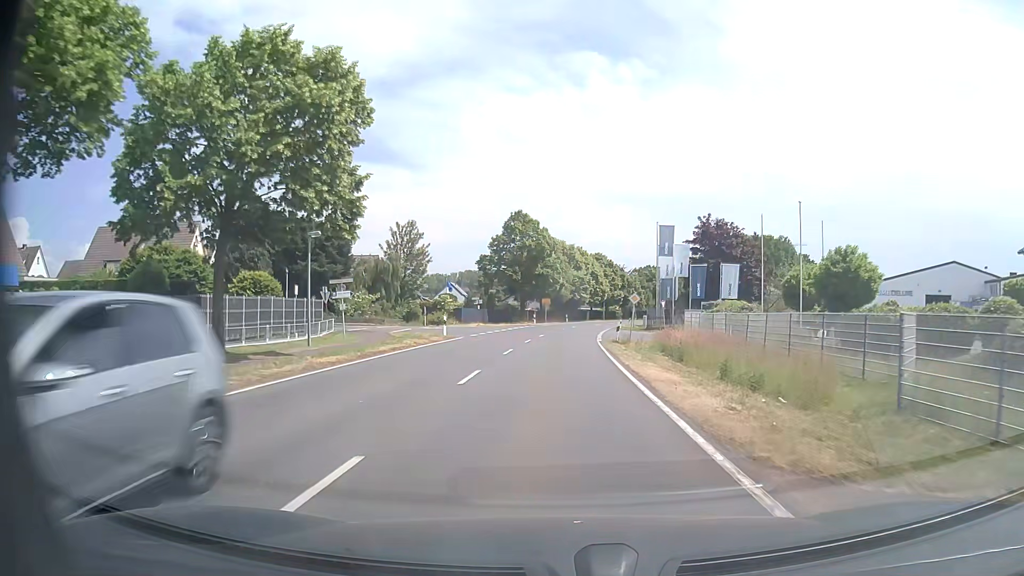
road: secondary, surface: asphalt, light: Day
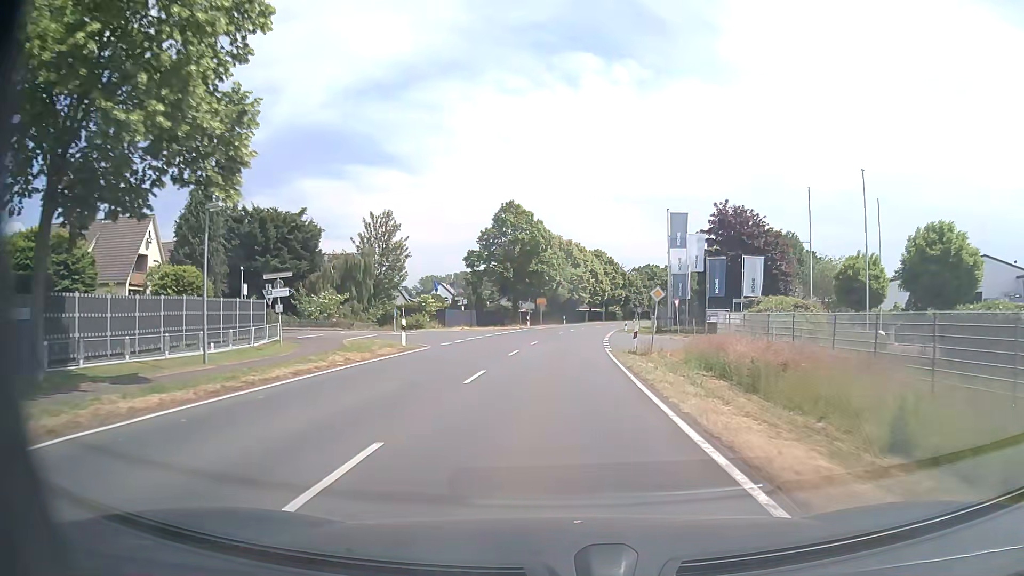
(0.0, +8.4) m; 0°
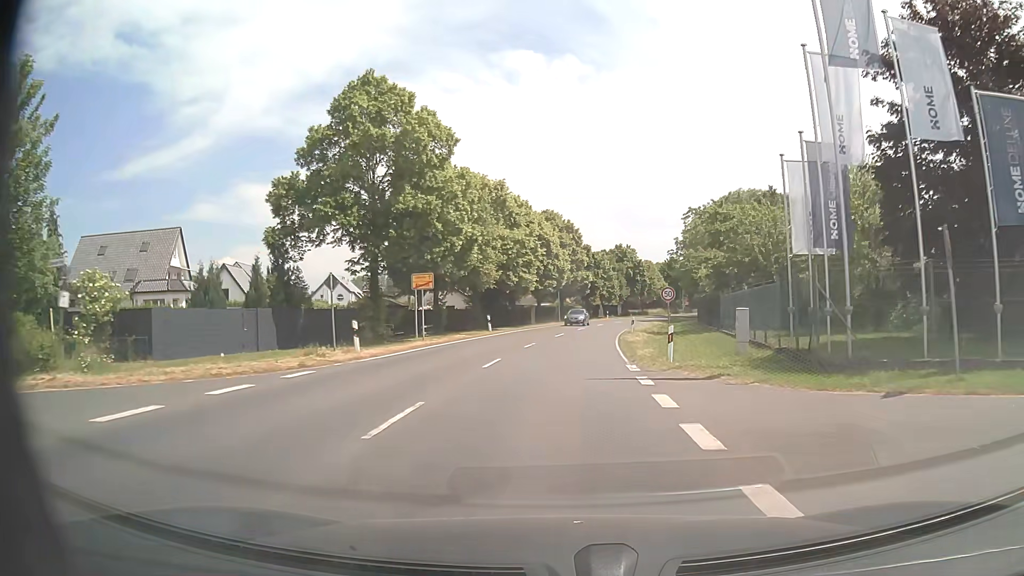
(+1.5, +42.1) m; +5°
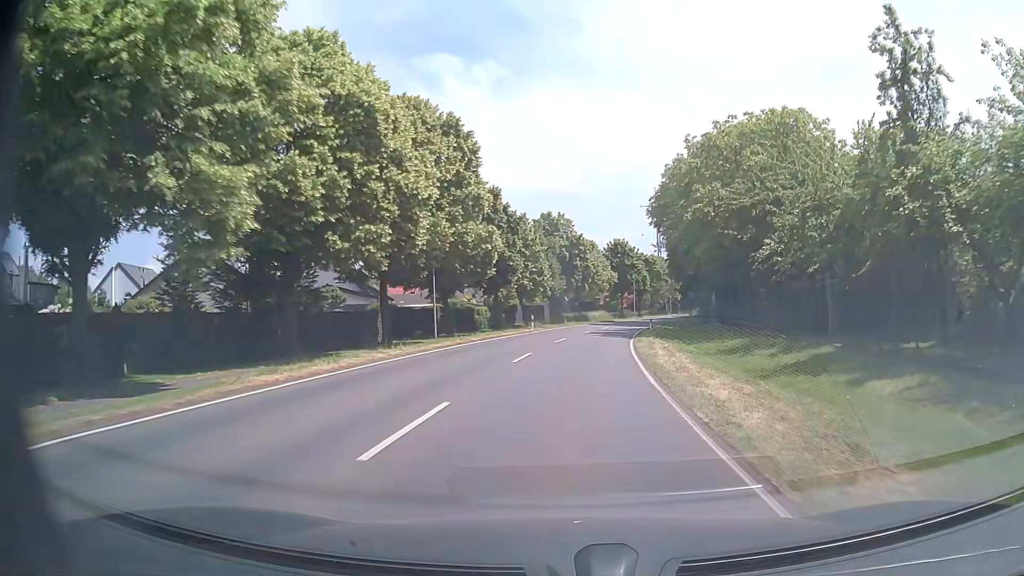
(+2.3, +41.8) m; +7°
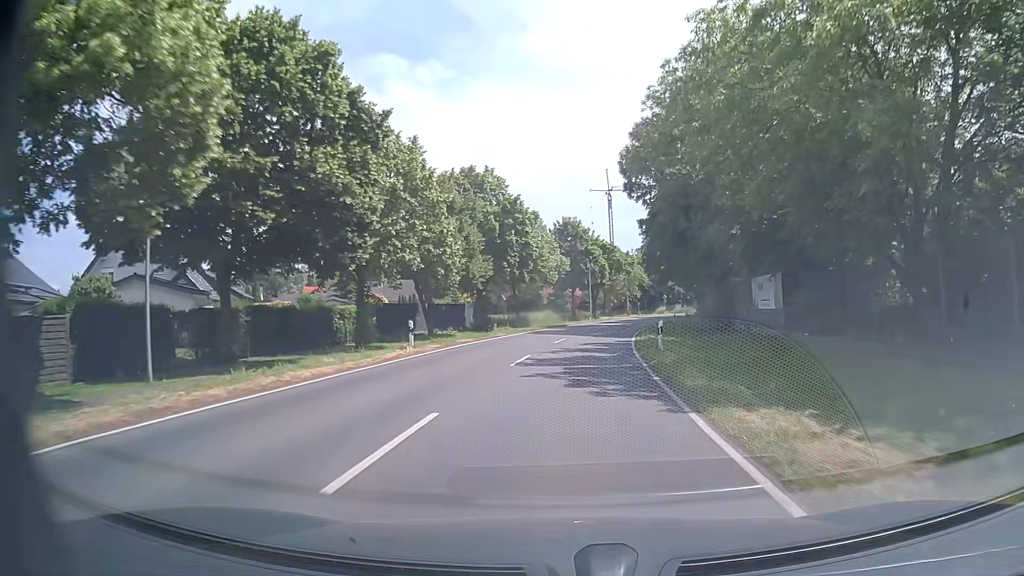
(+1.1, +25.0) m; +5°
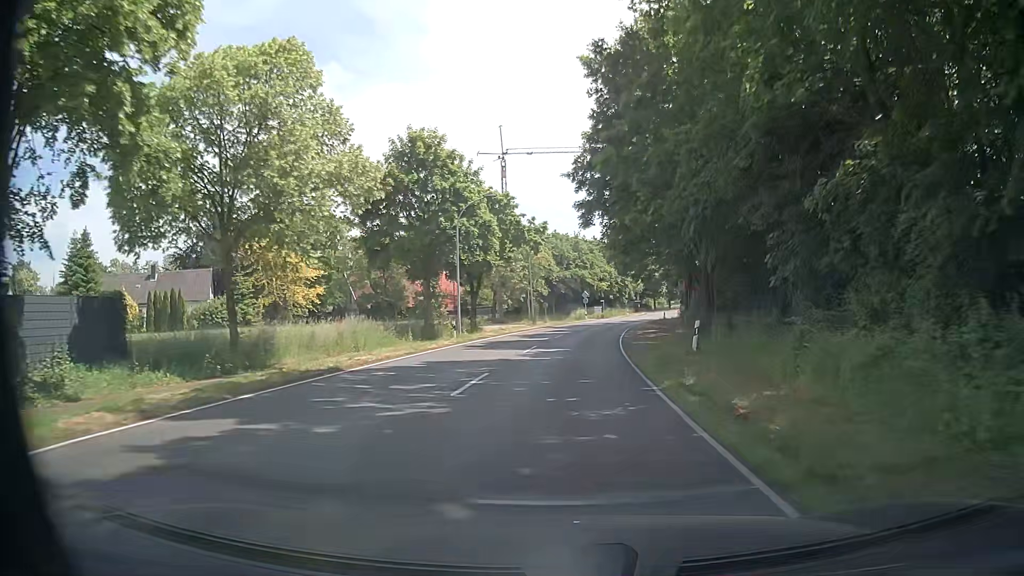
(+3.2, +41.7) m; +9°
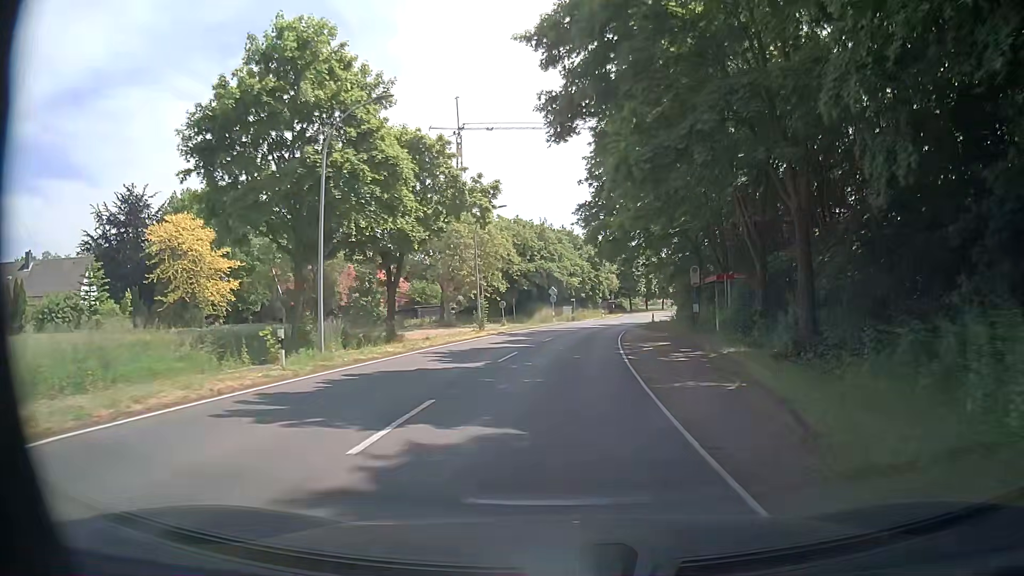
(+0.4, +16.8) m; +2°
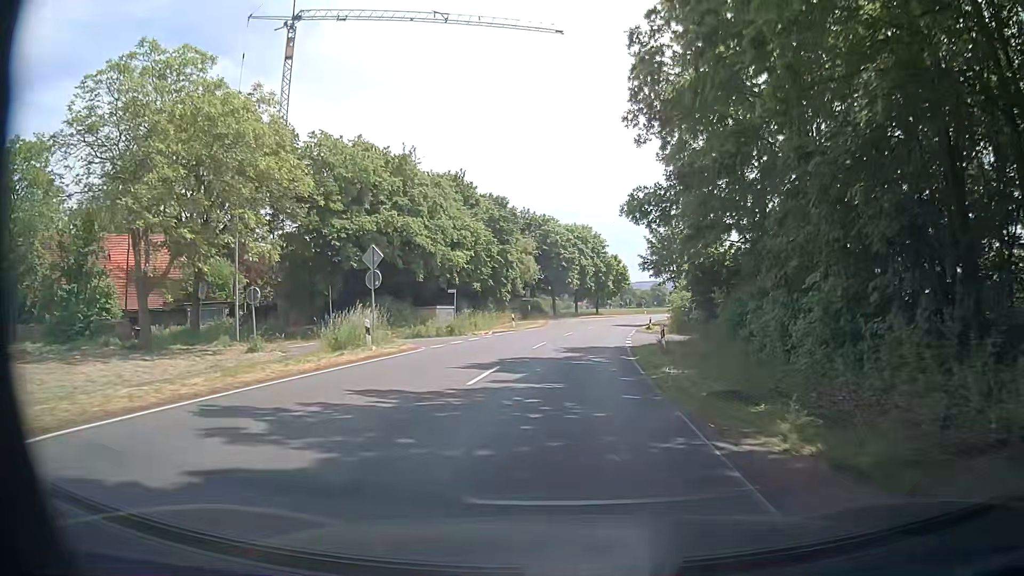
(+2.7, +41.8) m; +7°
